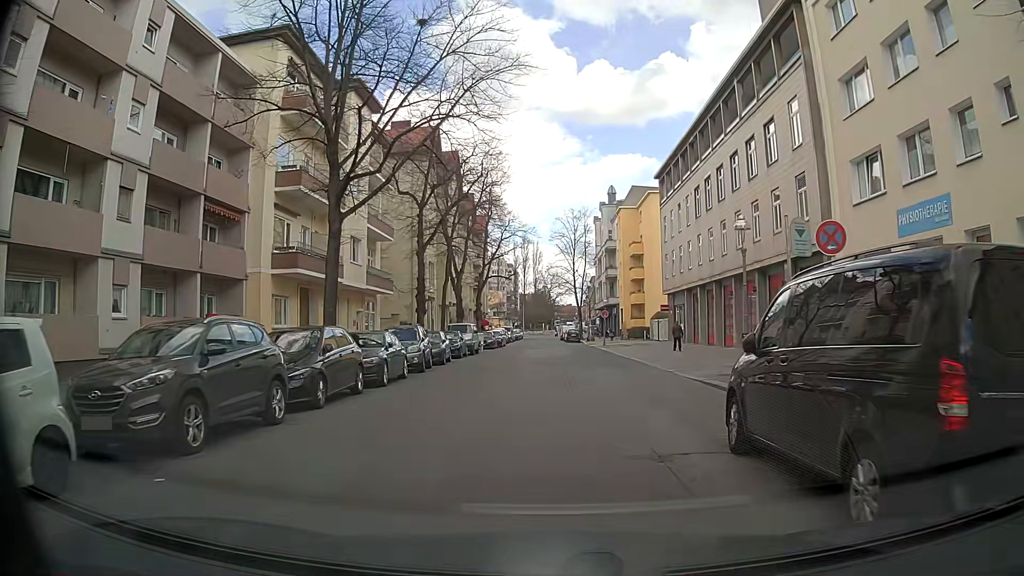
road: residential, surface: asphalt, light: Day
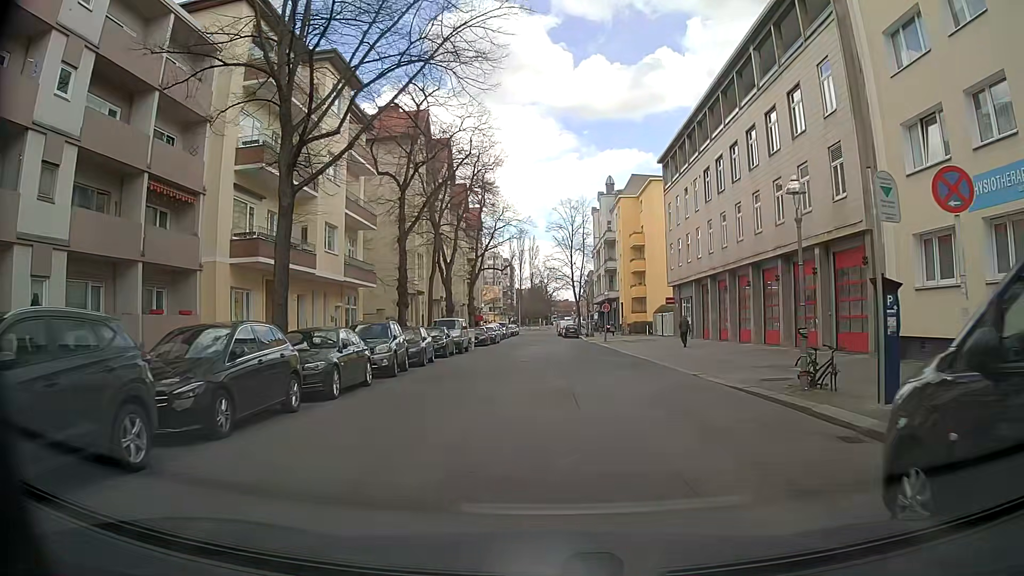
(0.0, +3.9) m; 0°
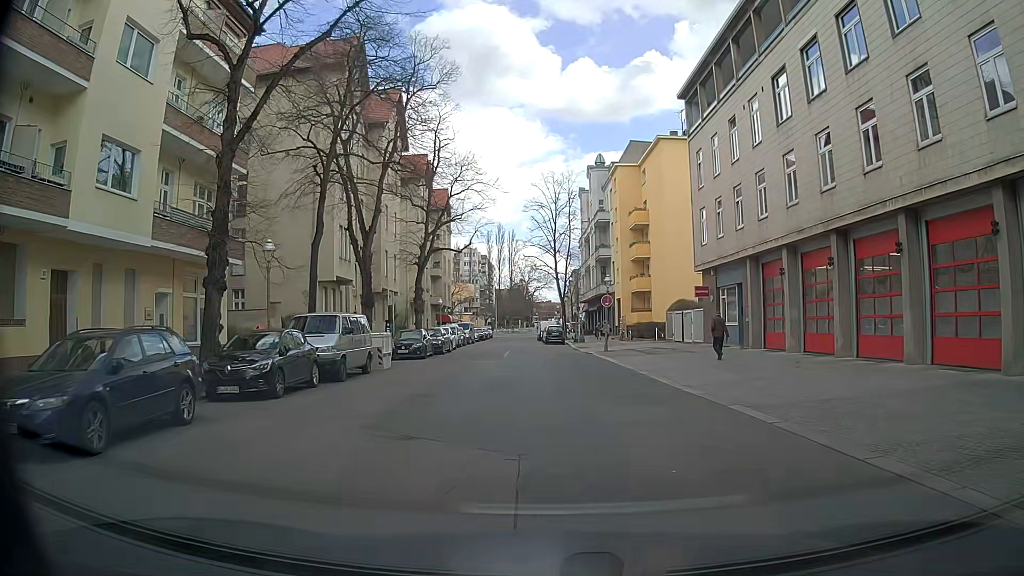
(+0.5, +17.7) m; +1°
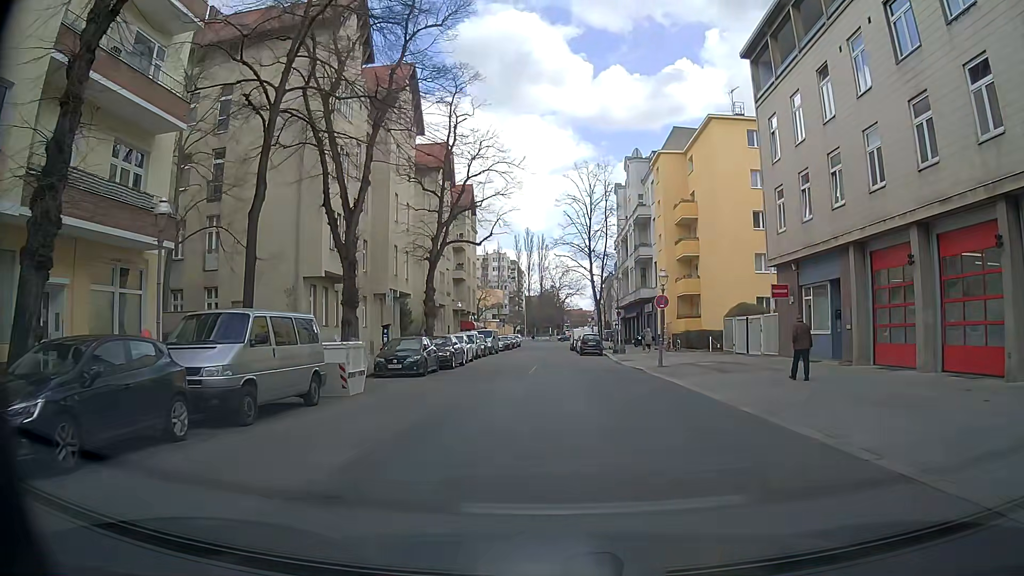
(-0.2, +8.0) m; -3°
